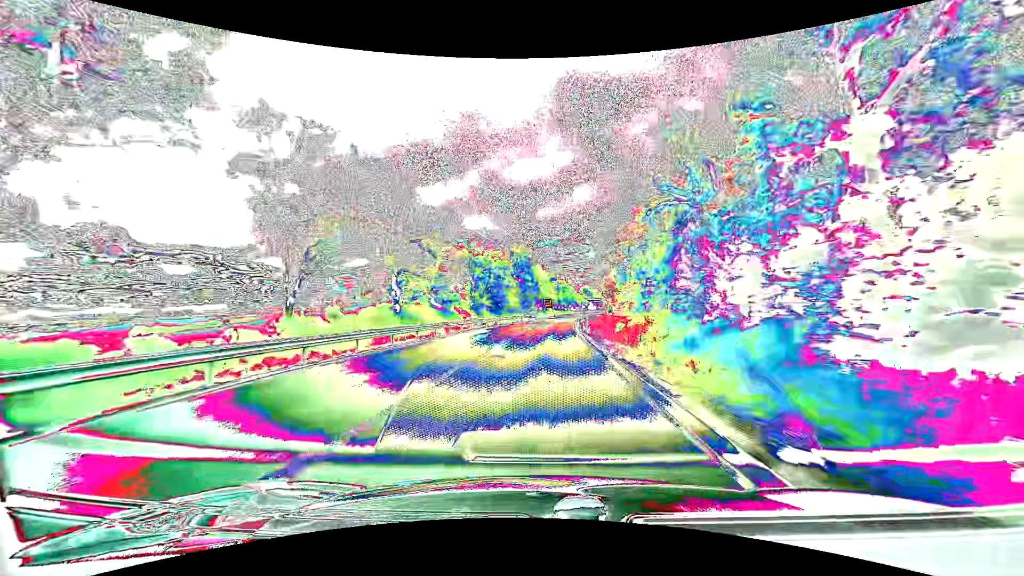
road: primary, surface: asphalt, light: Day
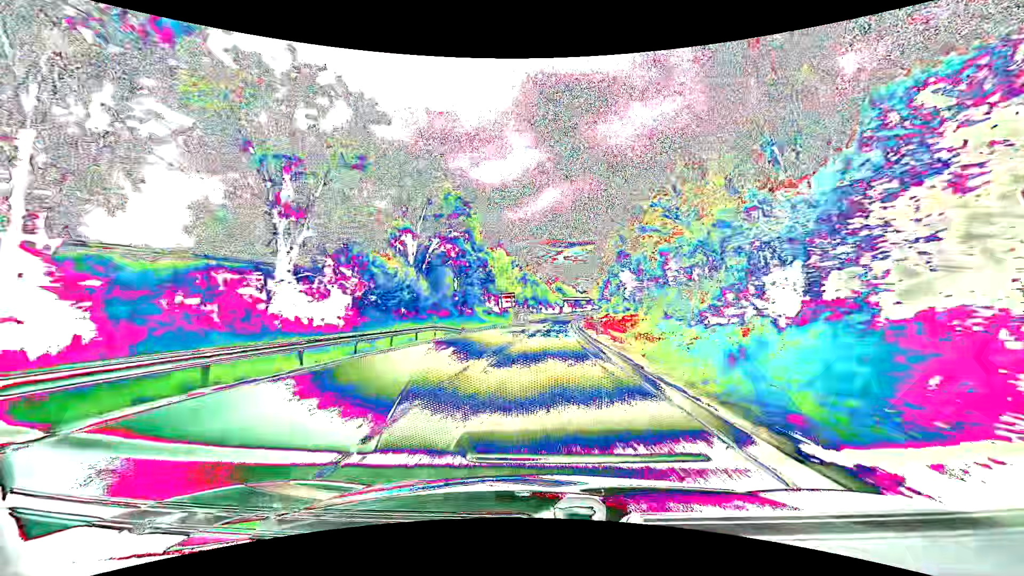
(+2.2, +60.2) m; +4°
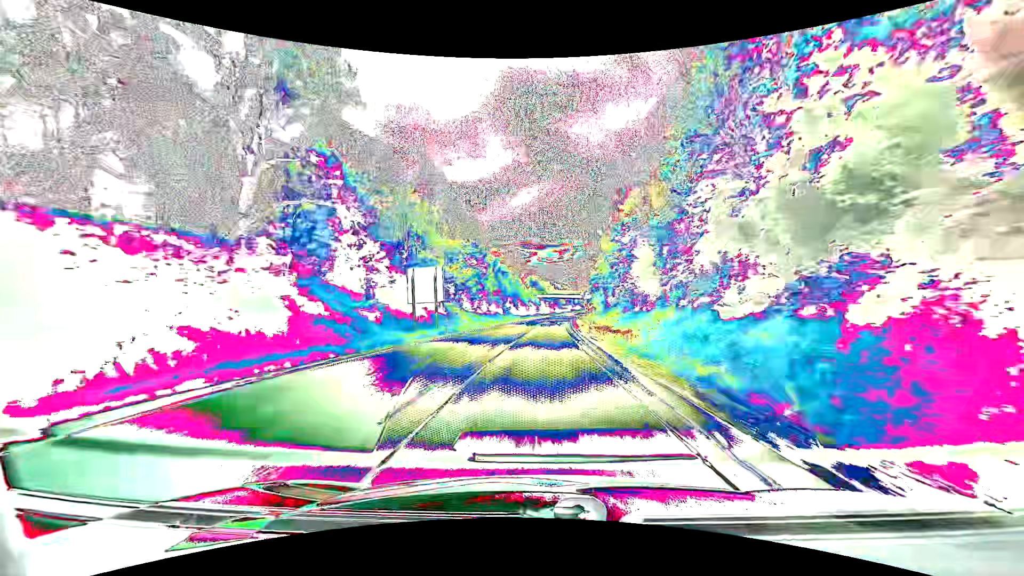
(+1.3, +46.1) m; +3°
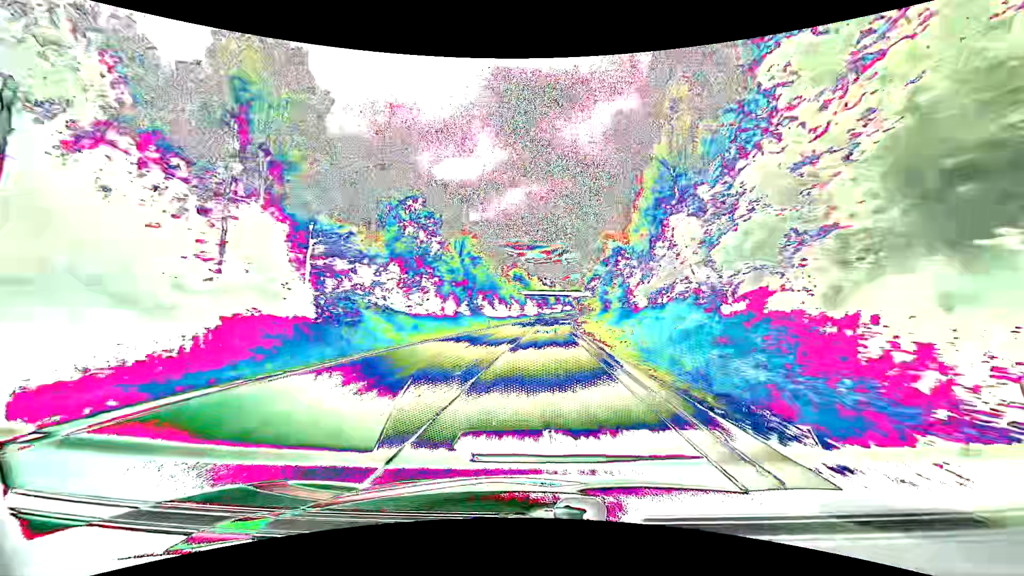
(+0.3, +31.2) m; +1°
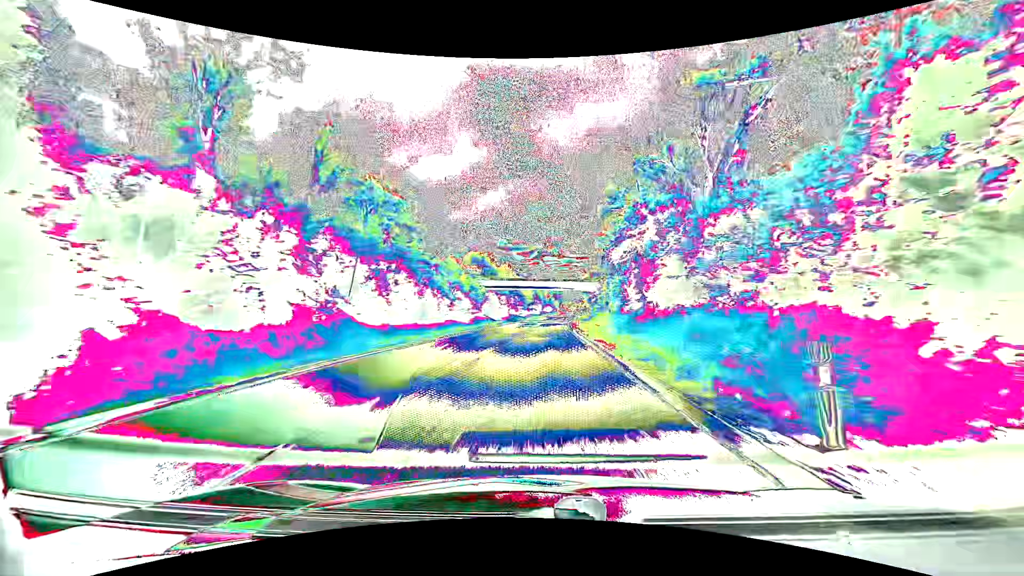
(+1.2, +47.4) m; +3°
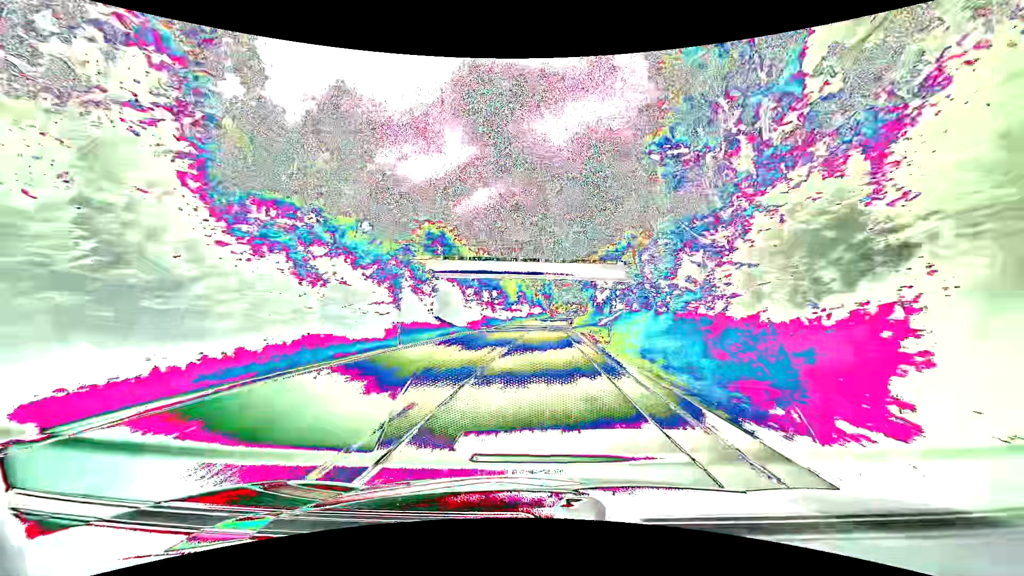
(+0.4, +31.9) m; +1°
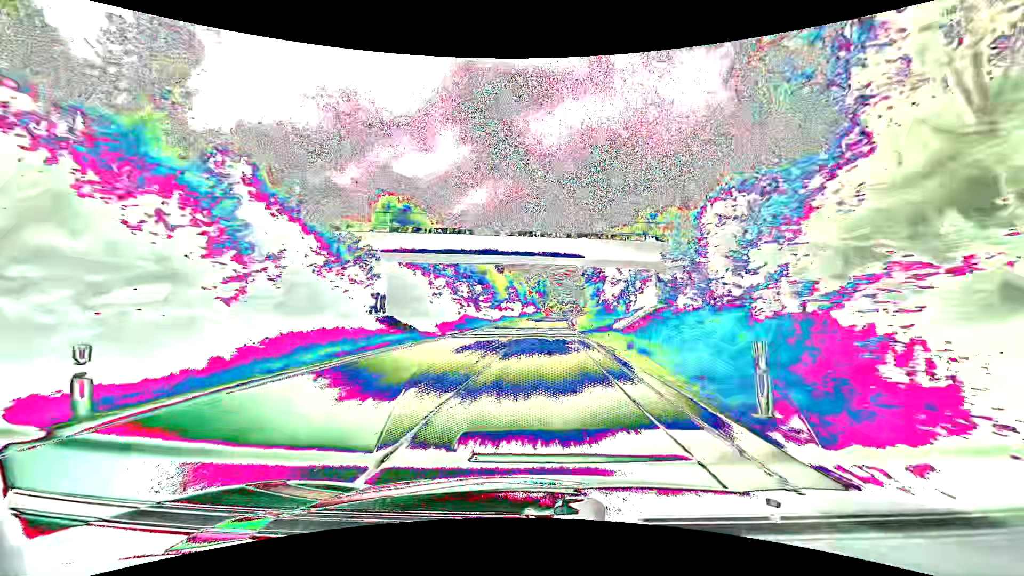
(+0.1, +16.0) m; 0°
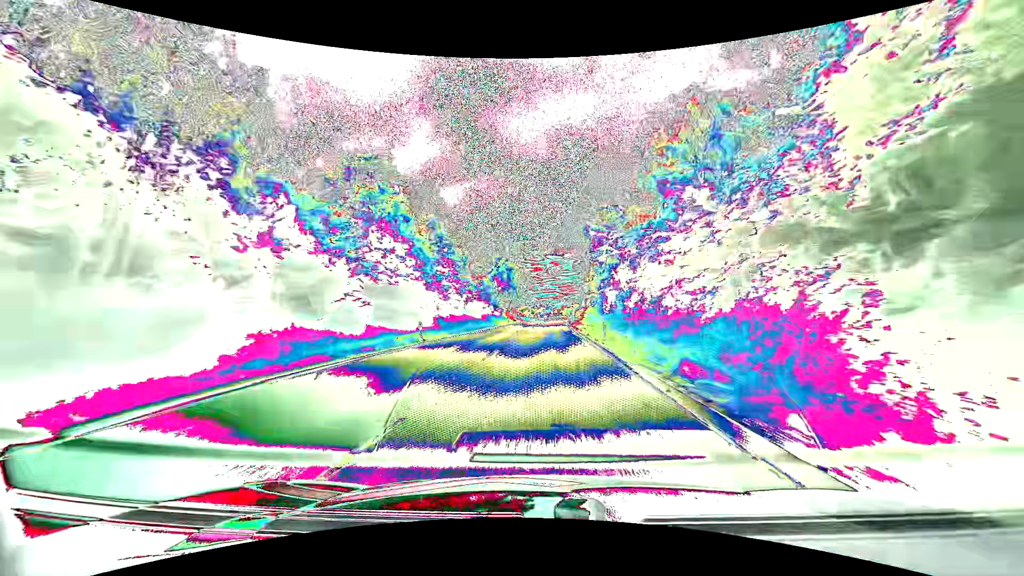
(+2.7, +80.9) m; +3°
(0, +10) (0, +20) (0, +30) (0, +40) (+1, +50) (+1, +60) (+1, +70) (+2, +80) (+2, +90) (+3, +100) m
